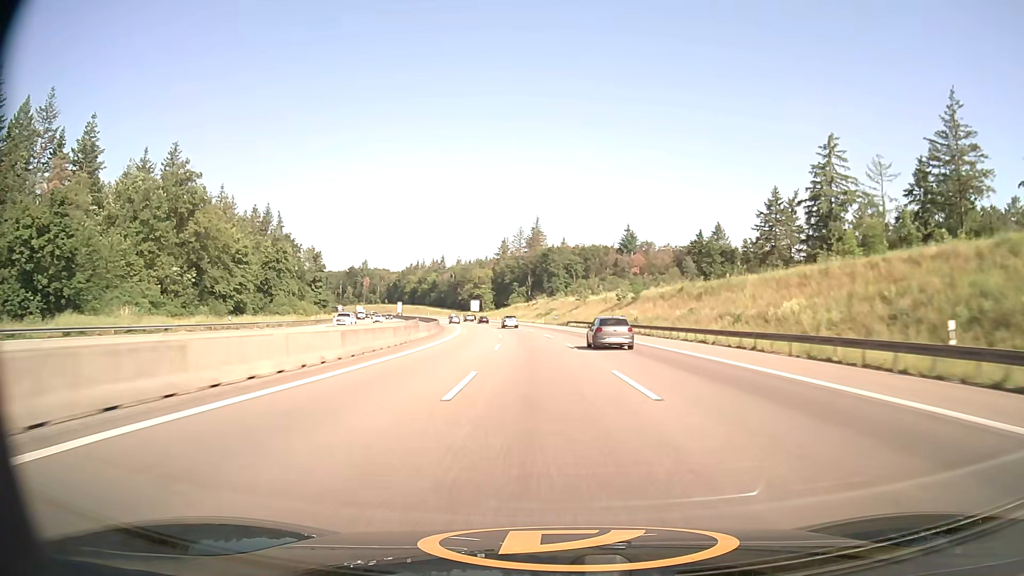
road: motorway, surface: asphalt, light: Day
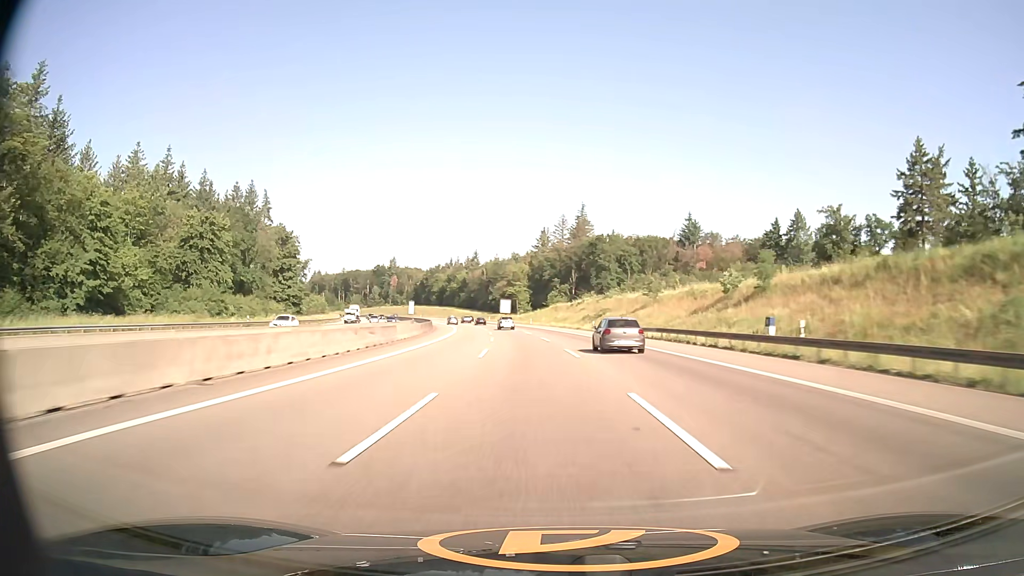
(-1.1, +40.9) m; -4°
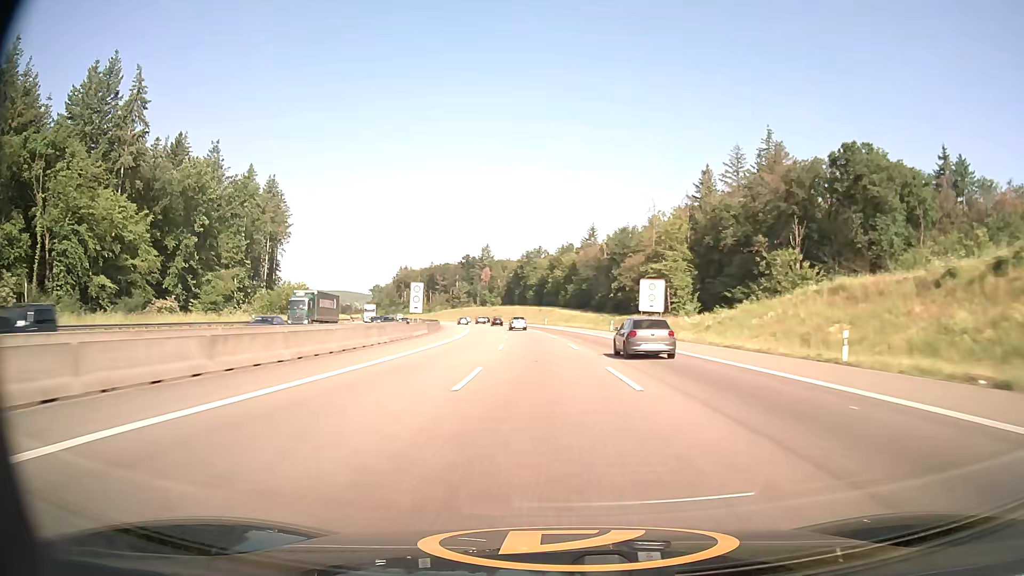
(-9.0, +100.0) m; -11°
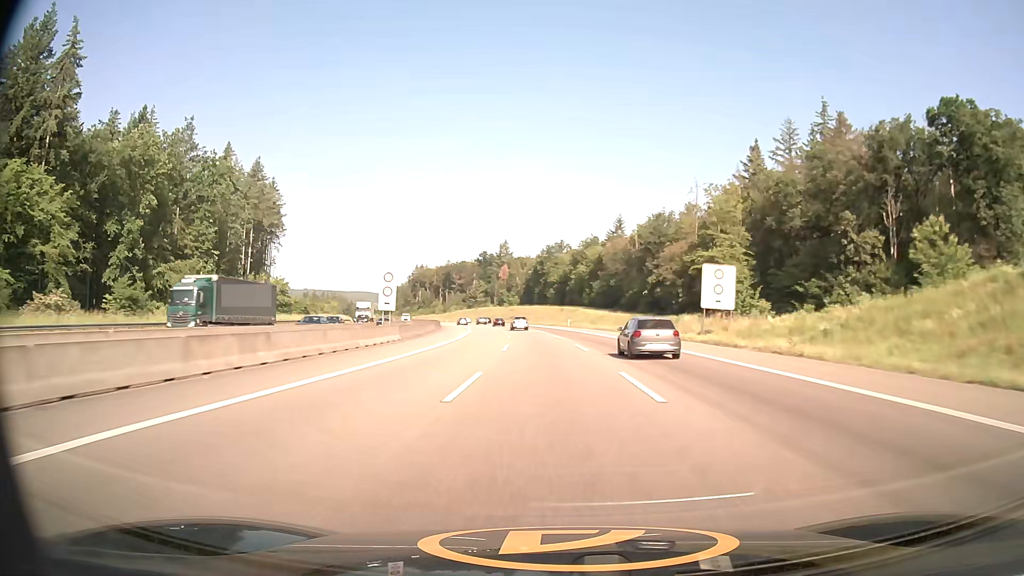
(-0.3, +19.7) m; -2°
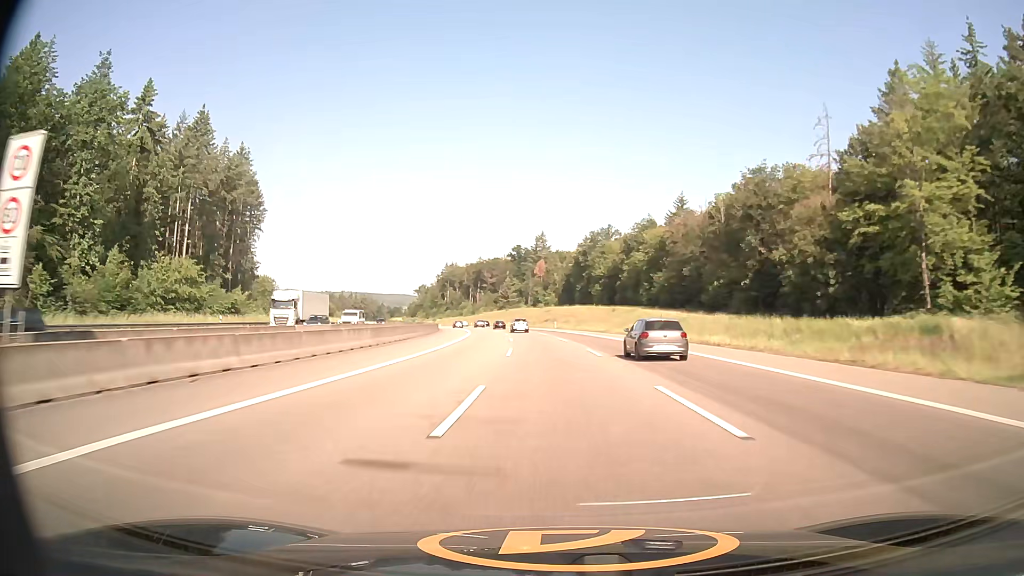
(-1.4, +39.2) m; -4°
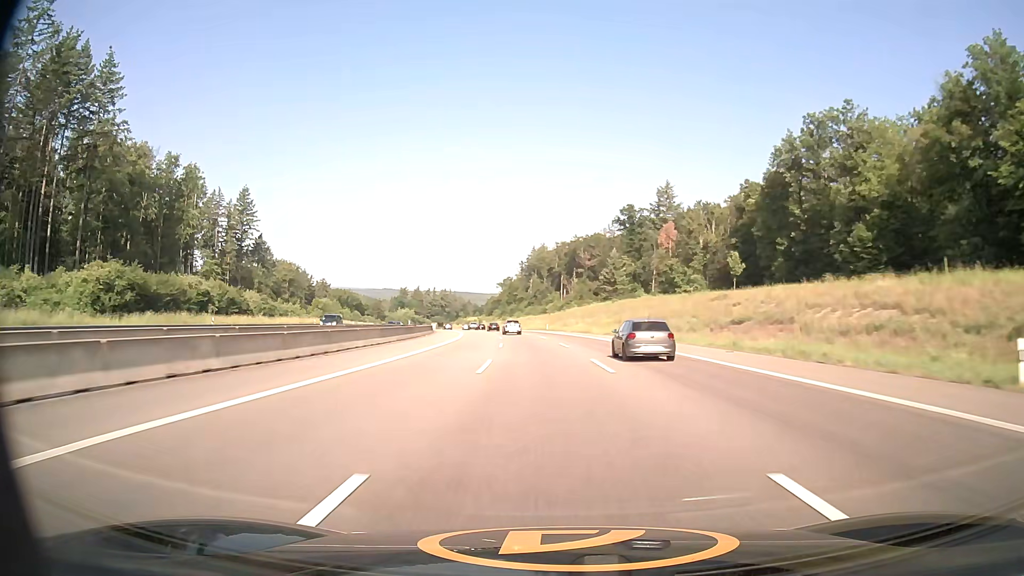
(-7.0, +96.9) m; -9°
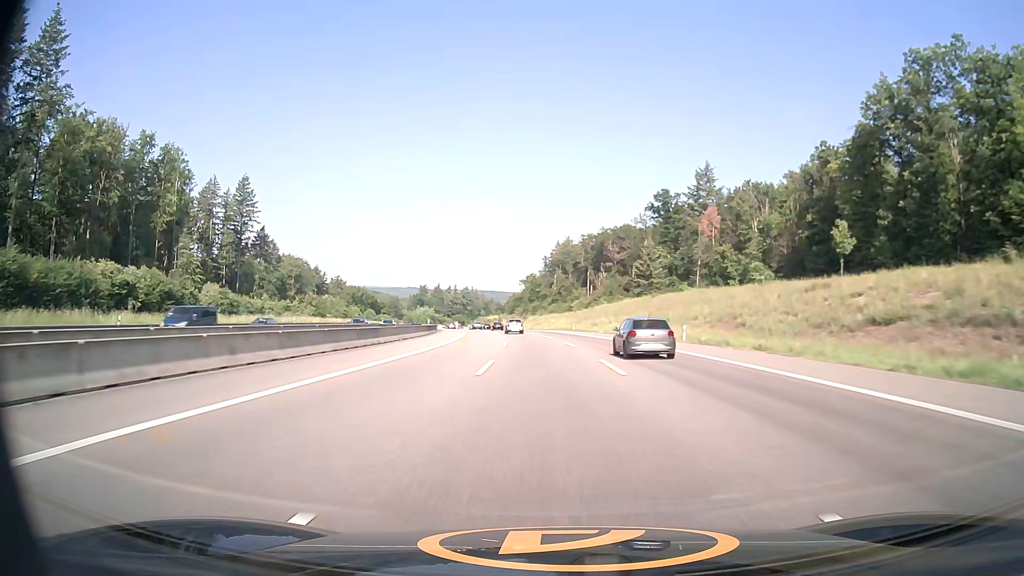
(-0.3, +19.2) m; -2°
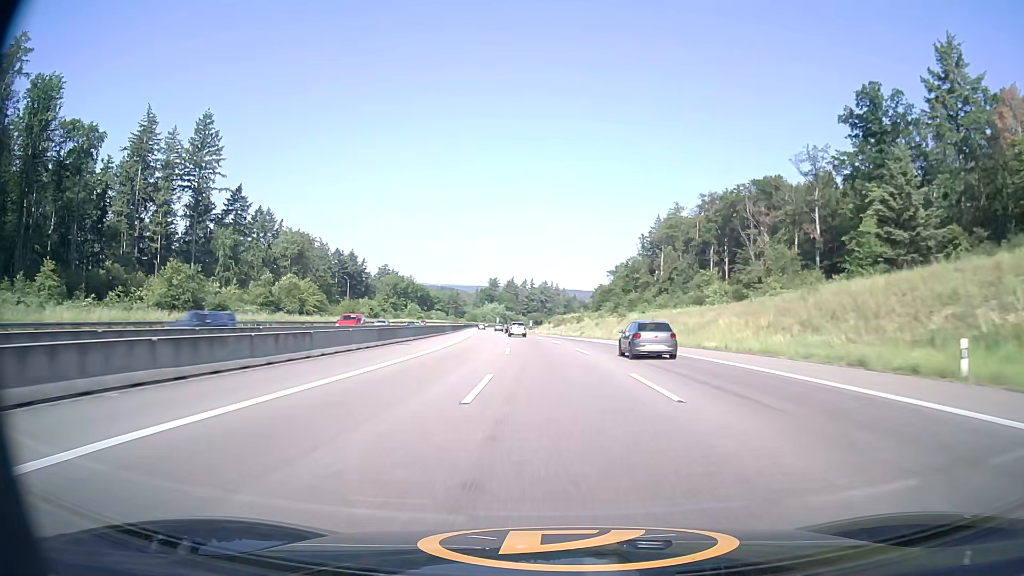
(-5.2, +76.4) m; -7°
(0, +10) (0, +20) (-1, +30) (-1, +40) (-2, +50) (-3, +60) (-3, +70) (-4, +80) (-5, +90) (-6, +100) m
